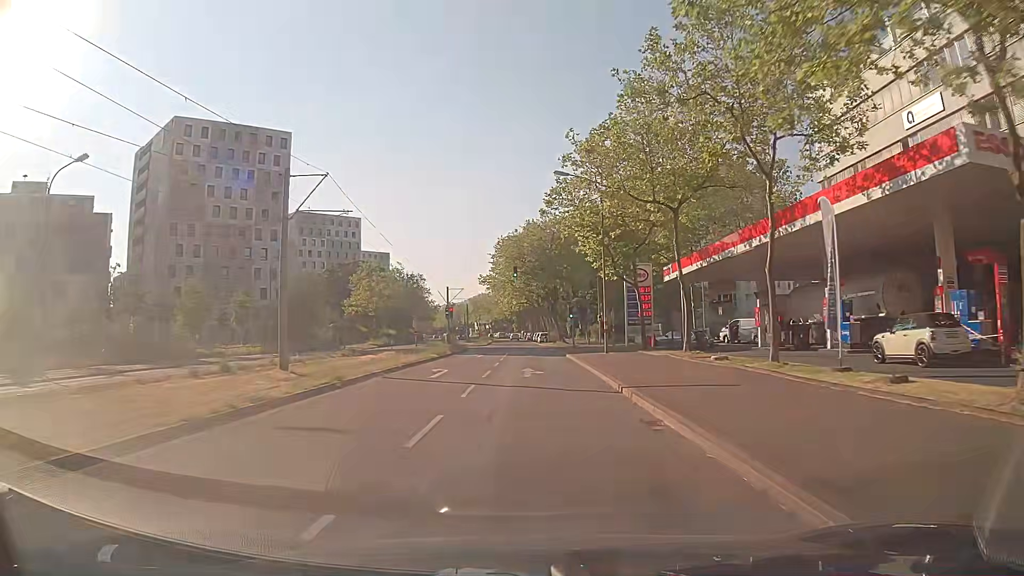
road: tertiary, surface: asphalt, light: Day
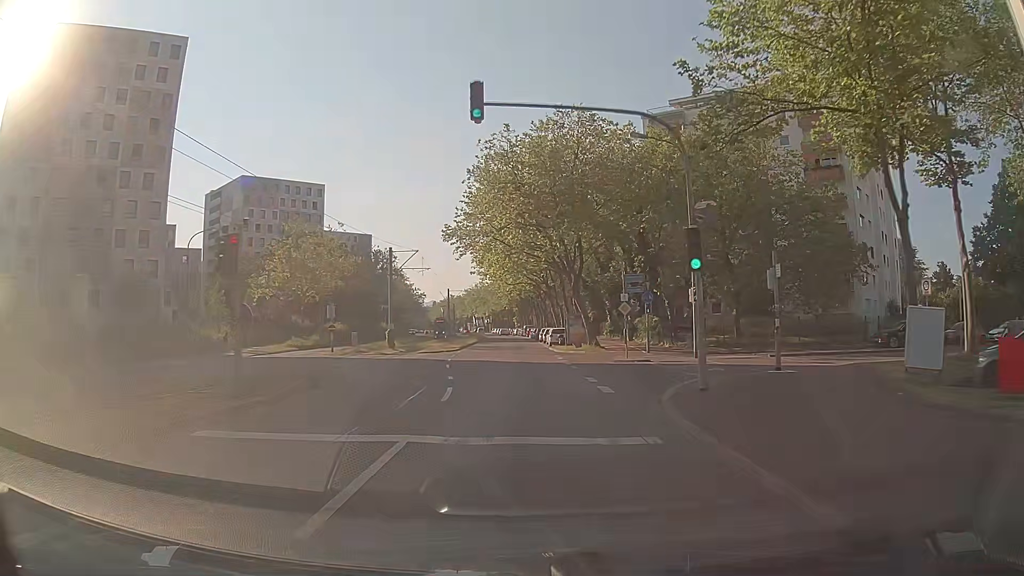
(0.0, +37.1) m; 0°
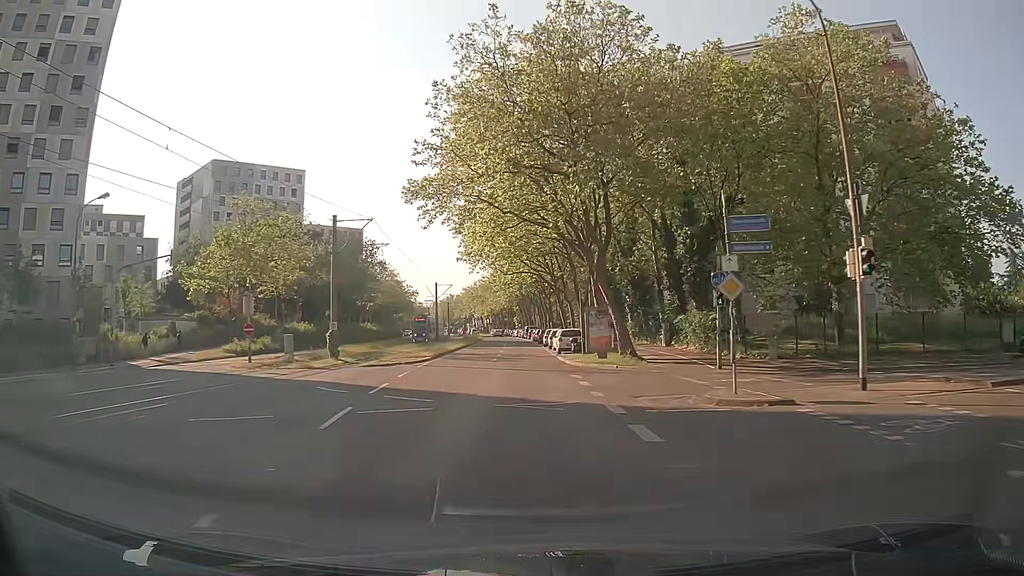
(0.0, +14.8) m; 0°
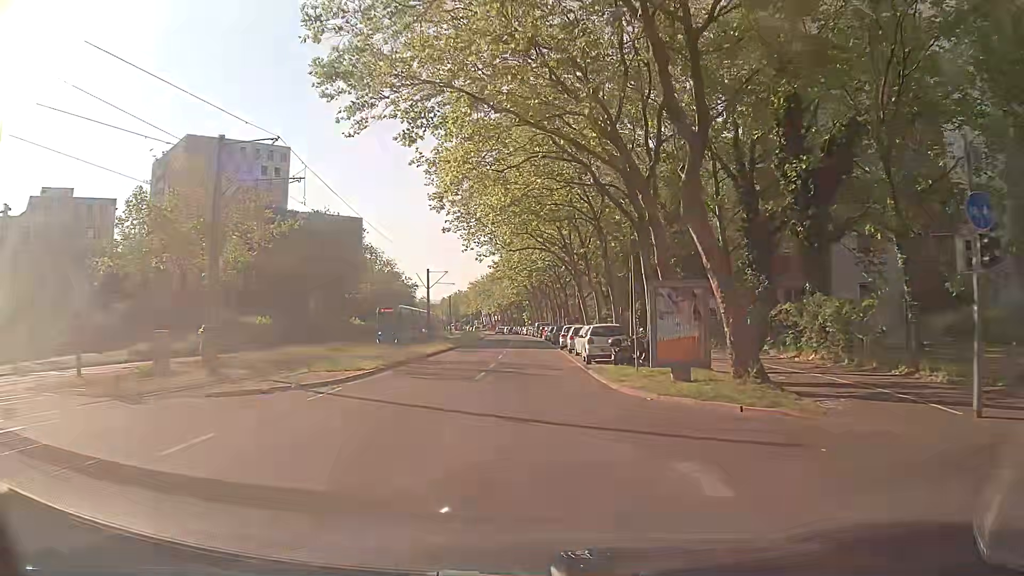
(-0.1, +14.9) m; -1°
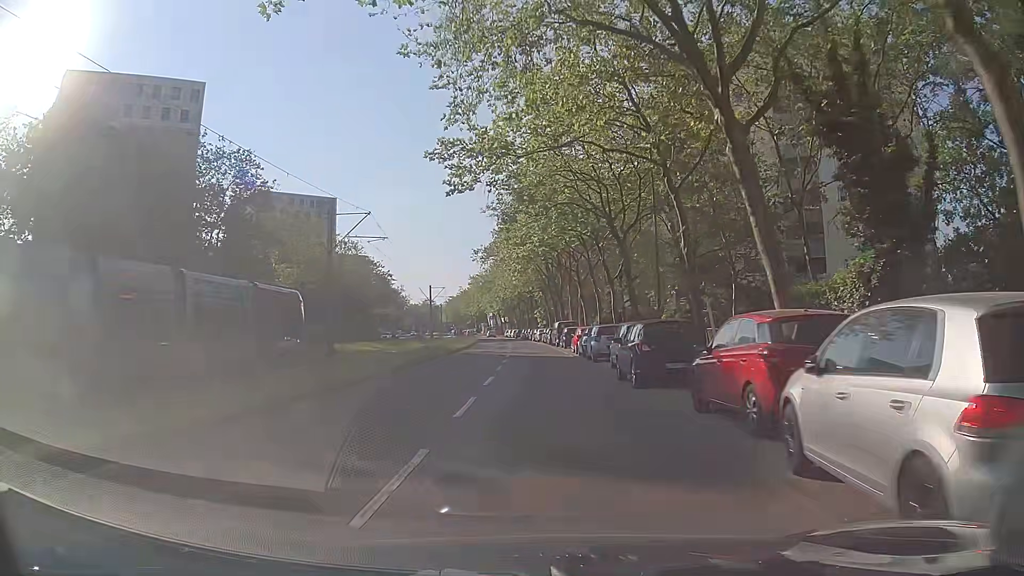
(-0.6, +37.8) m; -2°
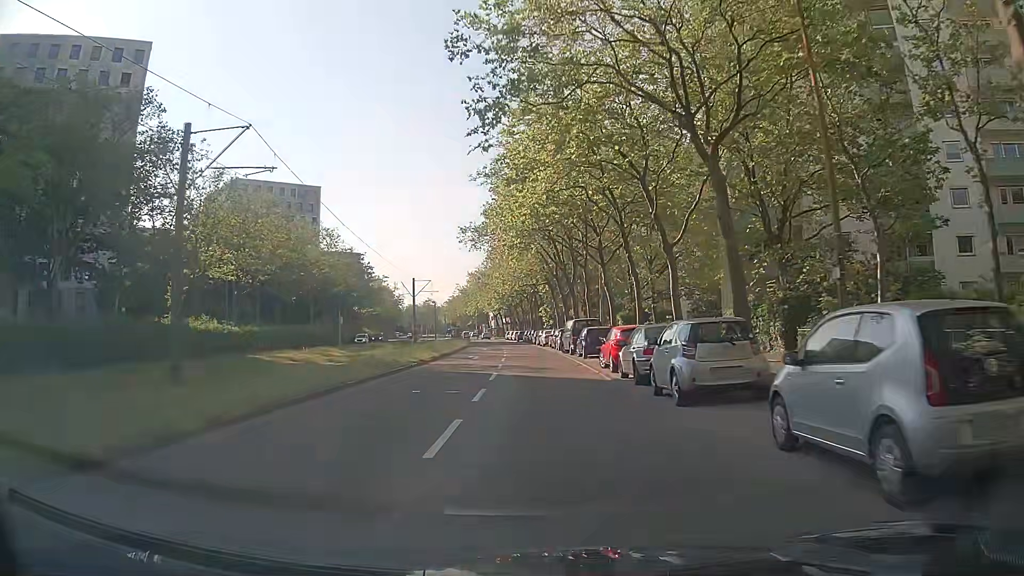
(+0.2, +15.3) m; +1°
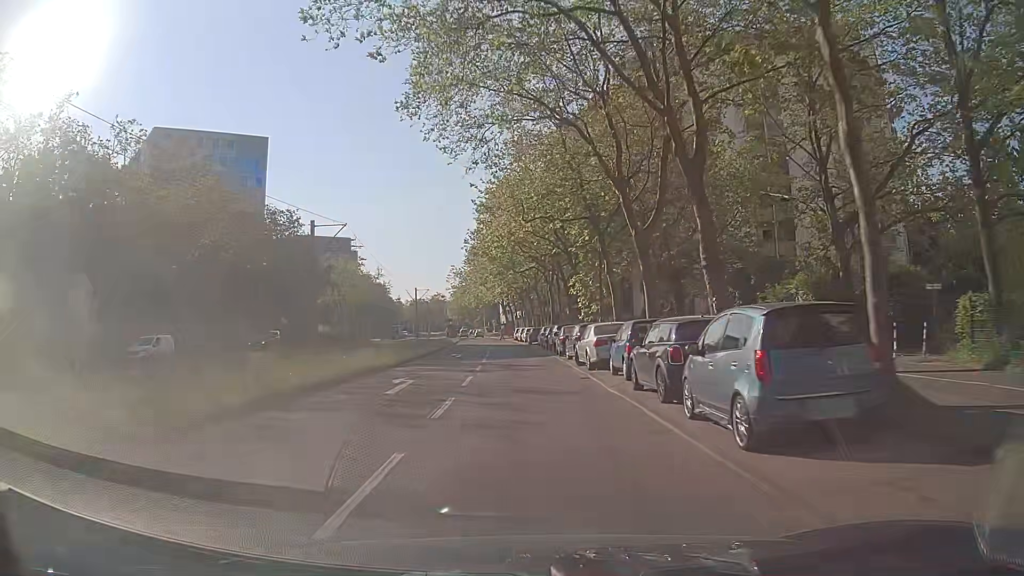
(-0.7, +38.8) m; -2°
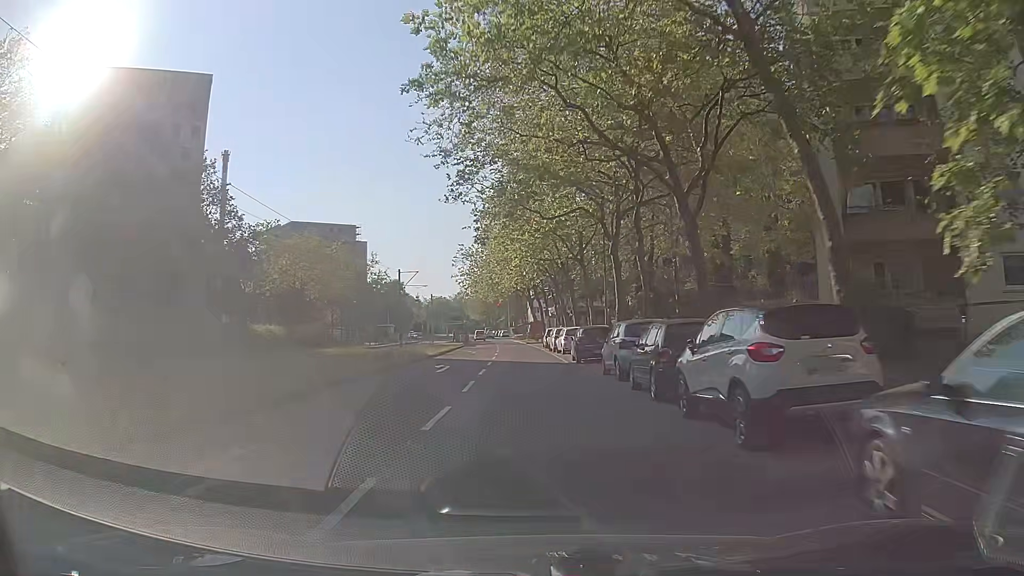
(-0.8, +31.1) m; -2°
